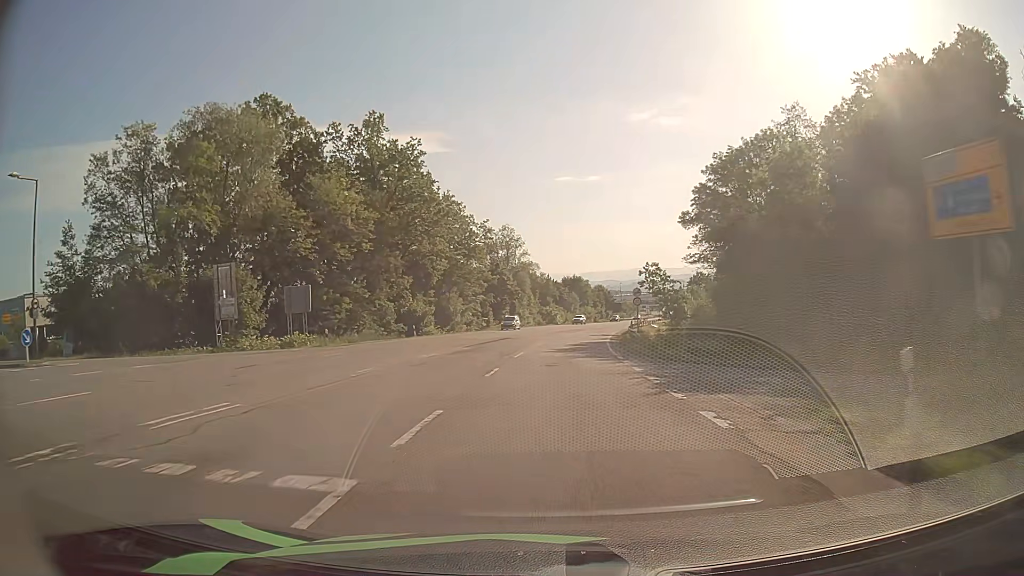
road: secondary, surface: asphalt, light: Day
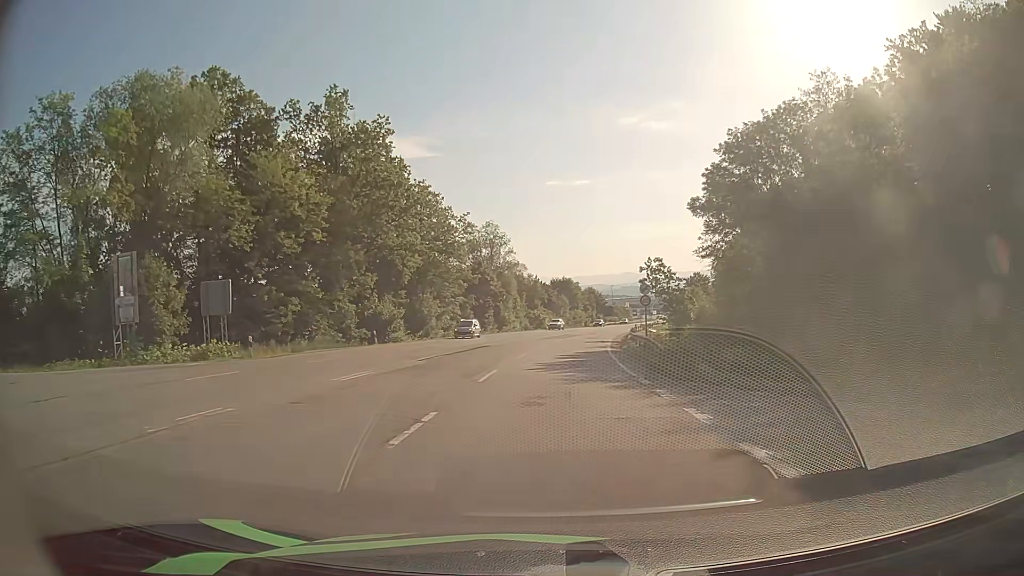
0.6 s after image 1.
(+0.1, +9.0) m; +1°
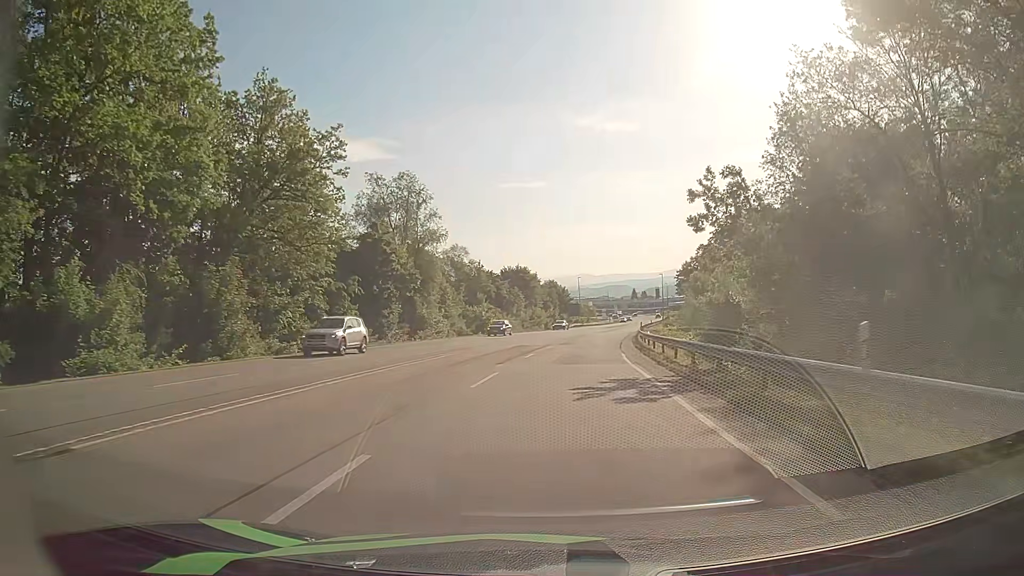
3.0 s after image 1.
(+1.0, +35.6) m; +3°
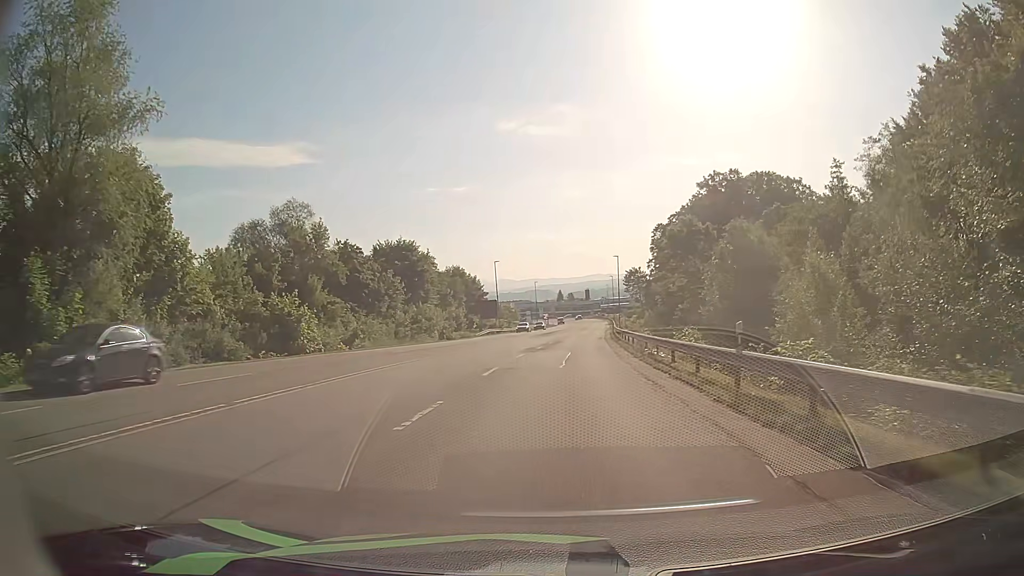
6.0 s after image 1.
(+2.5, +43.6) m; +6°
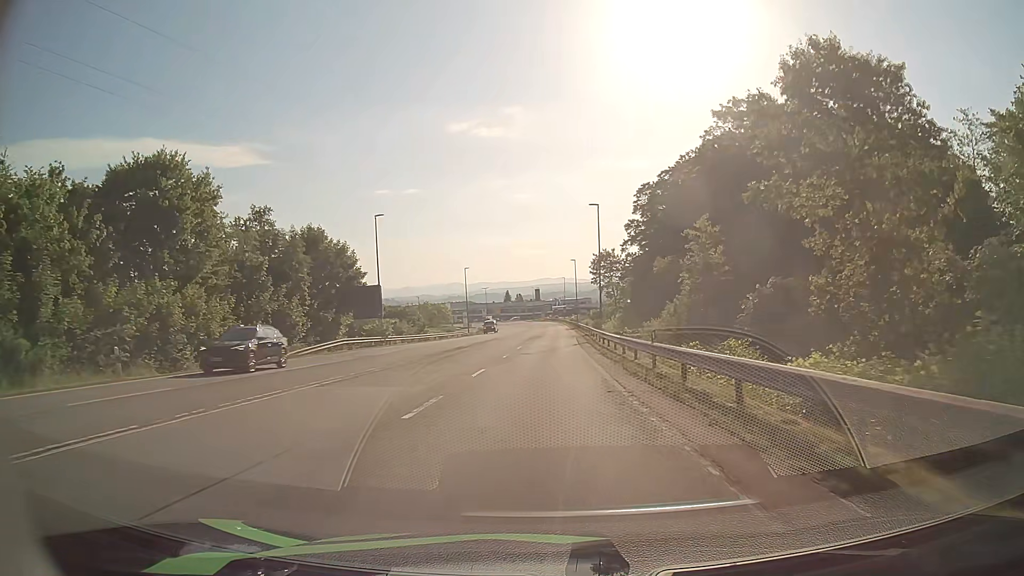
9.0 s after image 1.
(+2.1, +43.2) m; +4°
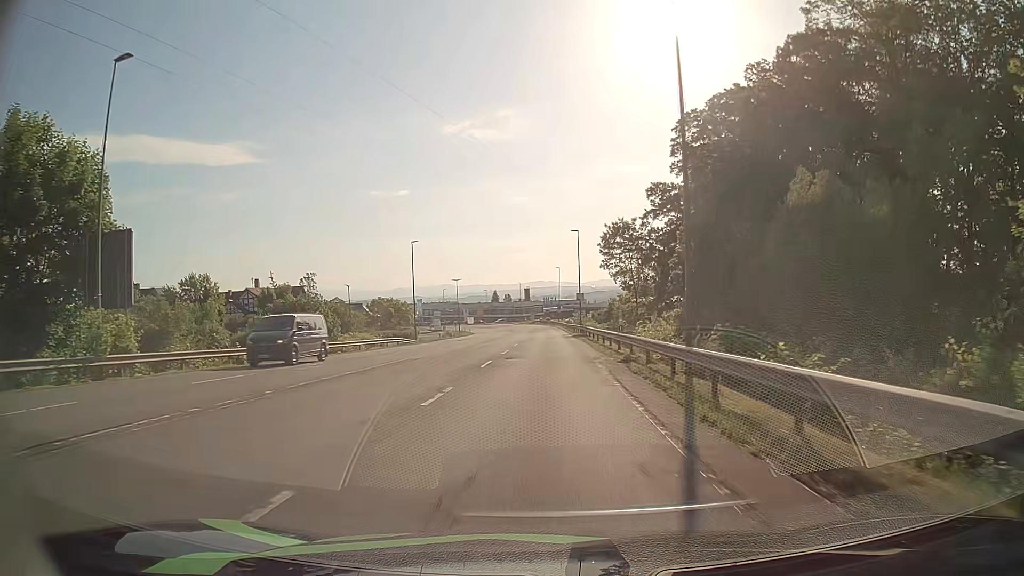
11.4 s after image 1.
(+0.4, +34.8) m; +1°
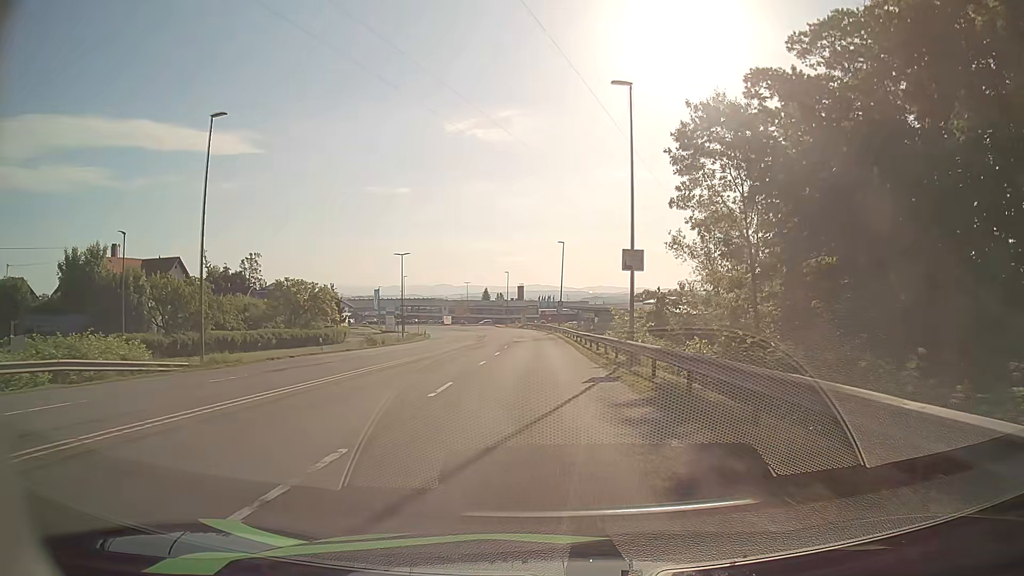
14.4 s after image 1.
(0.0, +43.0) m; 0°
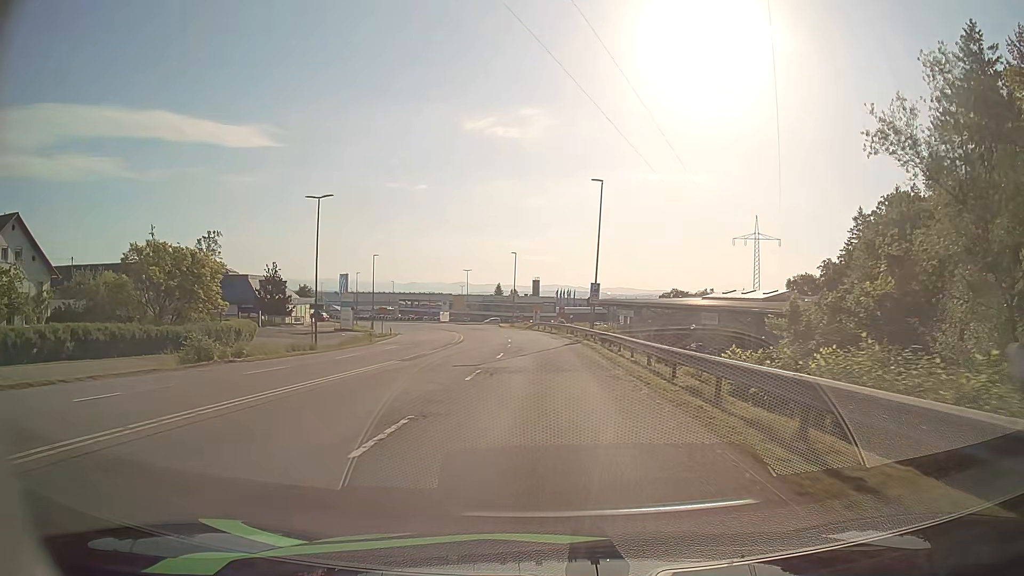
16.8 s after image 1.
(-0.4, +33.1) m; -1°
(0, +10) (0, +20) (0, +30) (-1, +40) (-1, +50) (-2, +60) (-4, +70) (-6, +80) (-8, +89) (-11, +99) m
